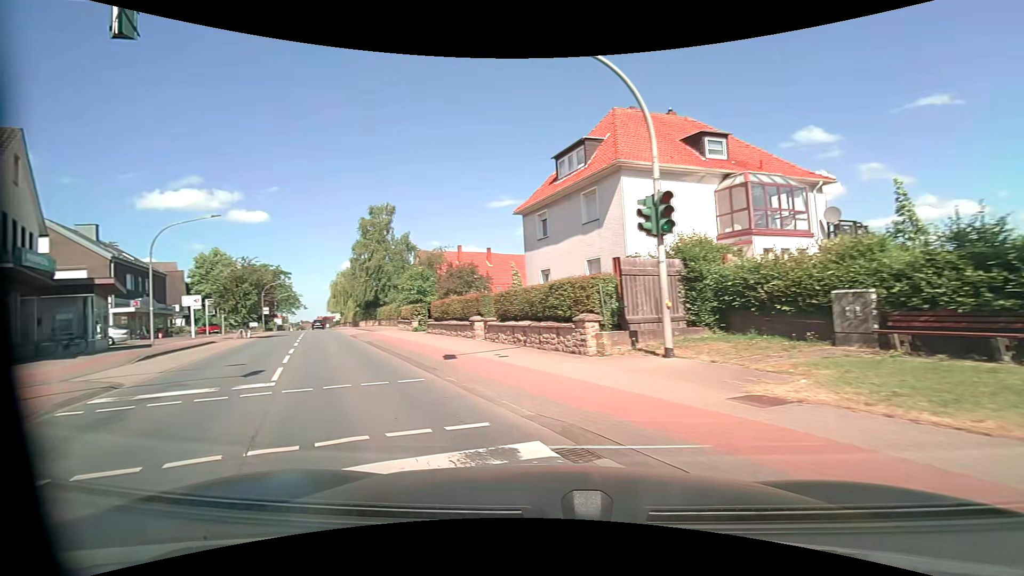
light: Day
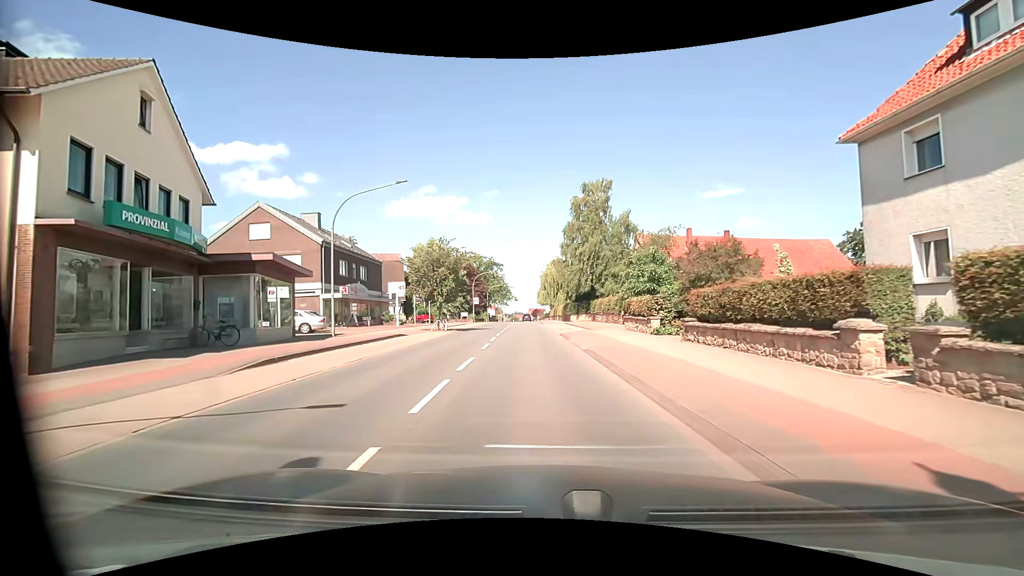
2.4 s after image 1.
(-3.2, +9.9) m; -24°
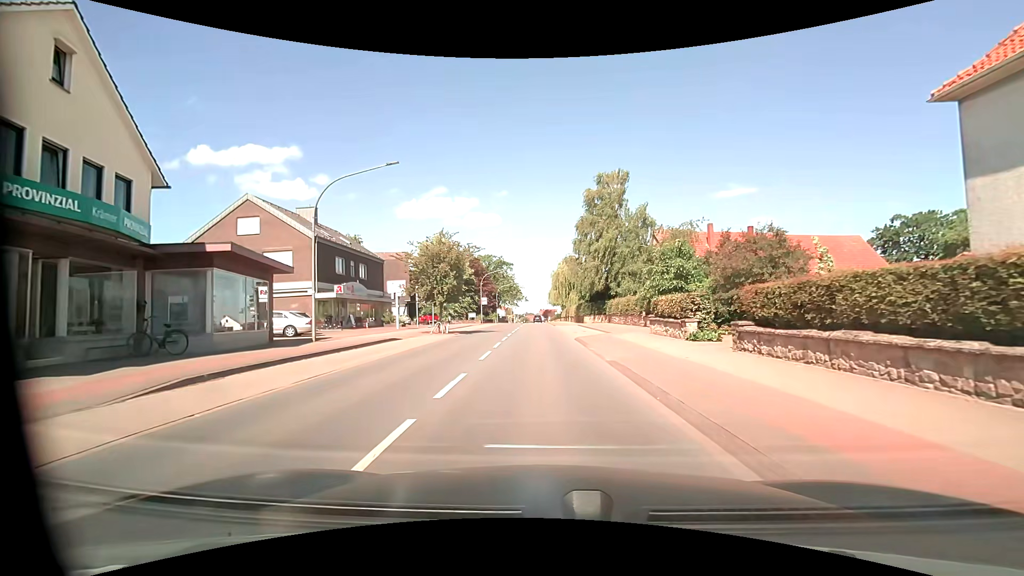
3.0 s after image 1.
(0.0, +3.5) m; -1°
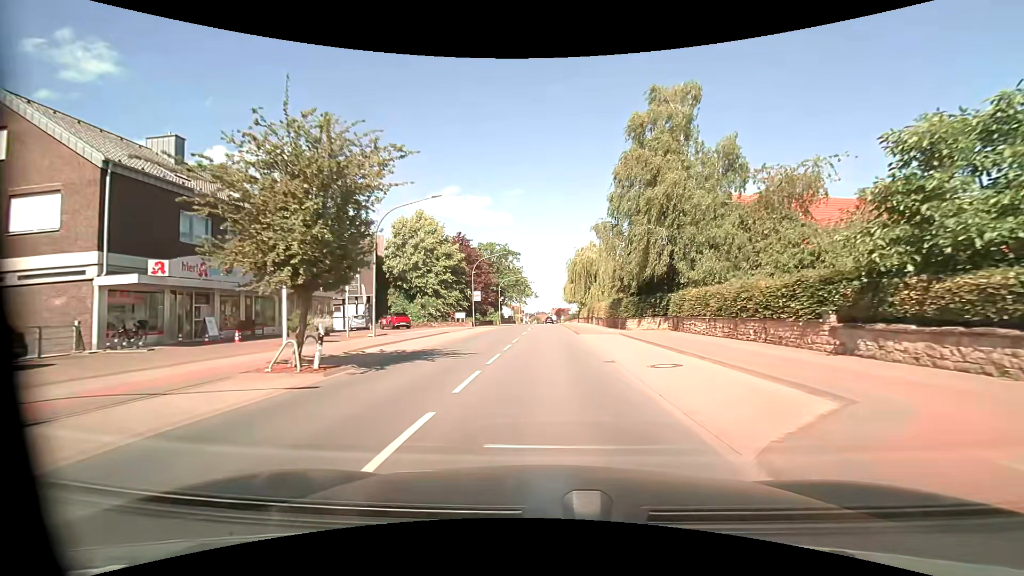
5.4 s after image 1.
(-0.3, +19.5) m; -1°
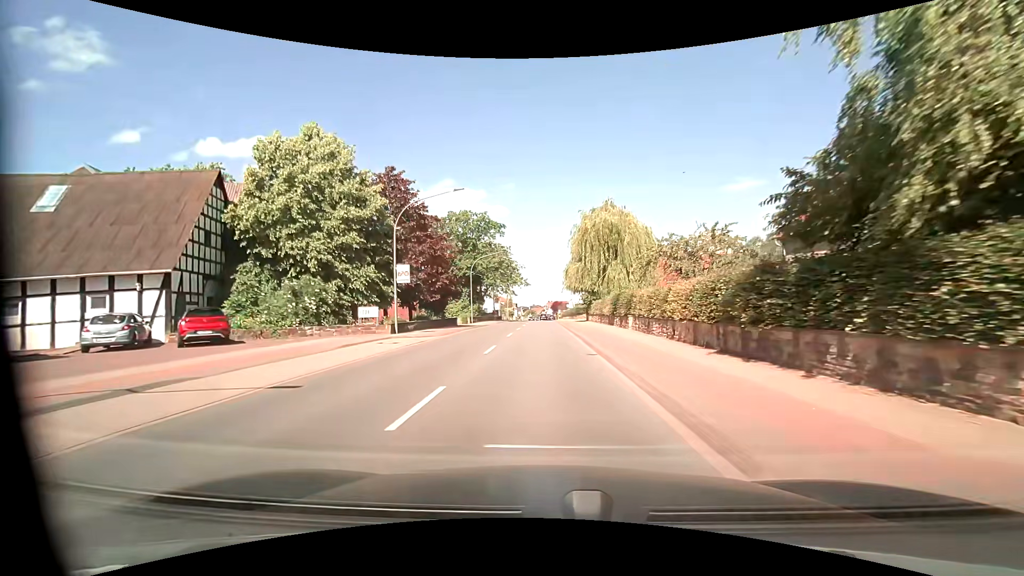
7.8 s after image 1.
(+0.3, +25.5) m; +1°
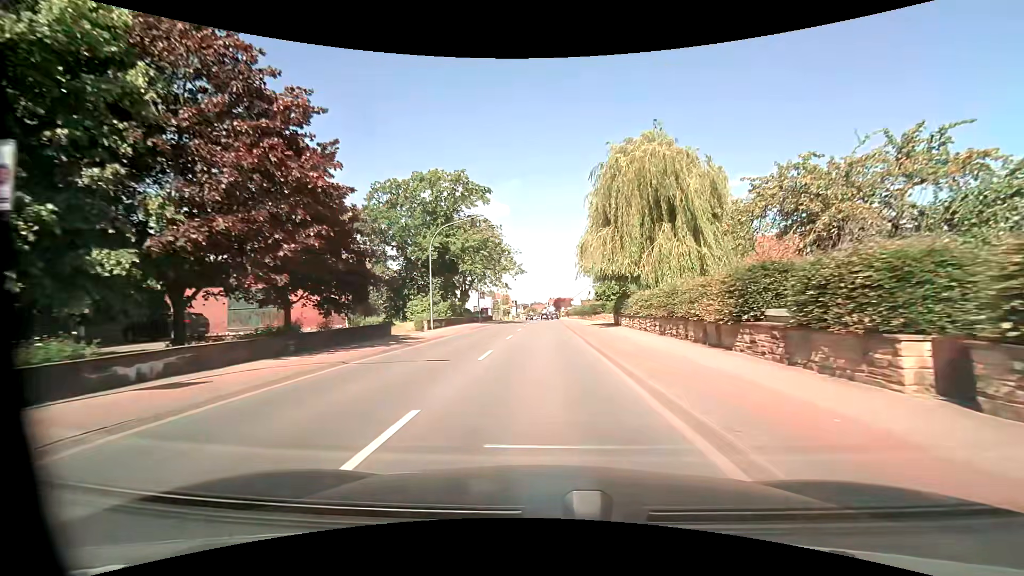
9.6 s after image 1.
(-0.1, +20.4) m; 0°
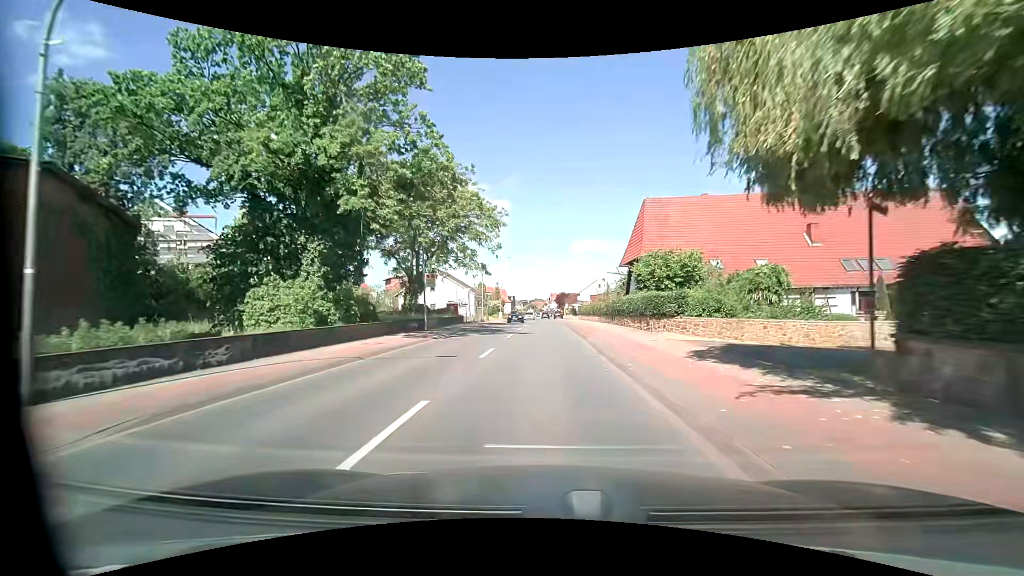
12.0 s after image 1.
(0.0, +27.1) m; 0°
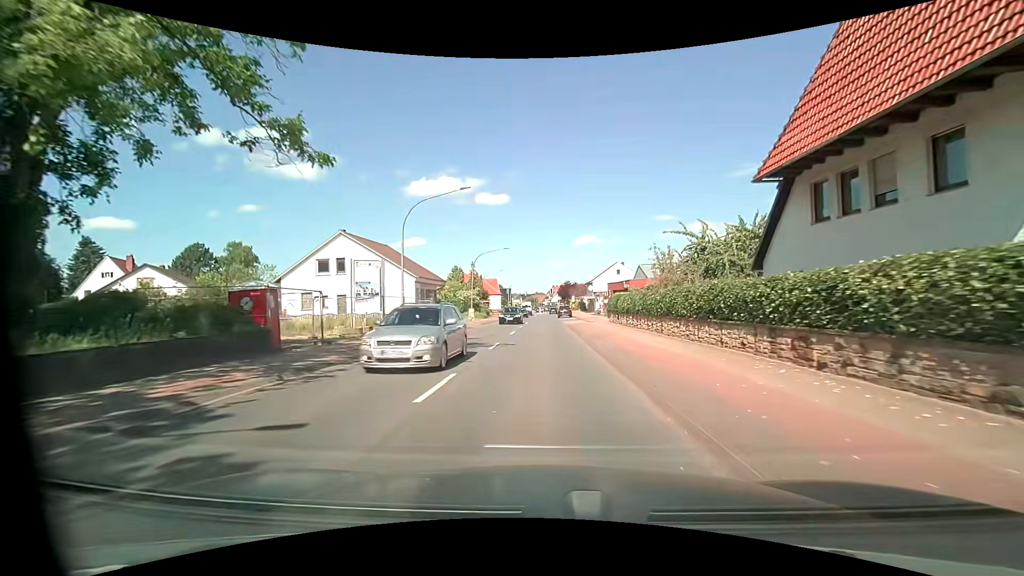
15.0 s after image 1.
(0.0, +33.9) m; 0°
(0, +10) (0, +20) (0, +30) (0, +40) (0, +50) (0, +60) (-1, +70) (0, +80) (0, +90) (+1, +100) m
